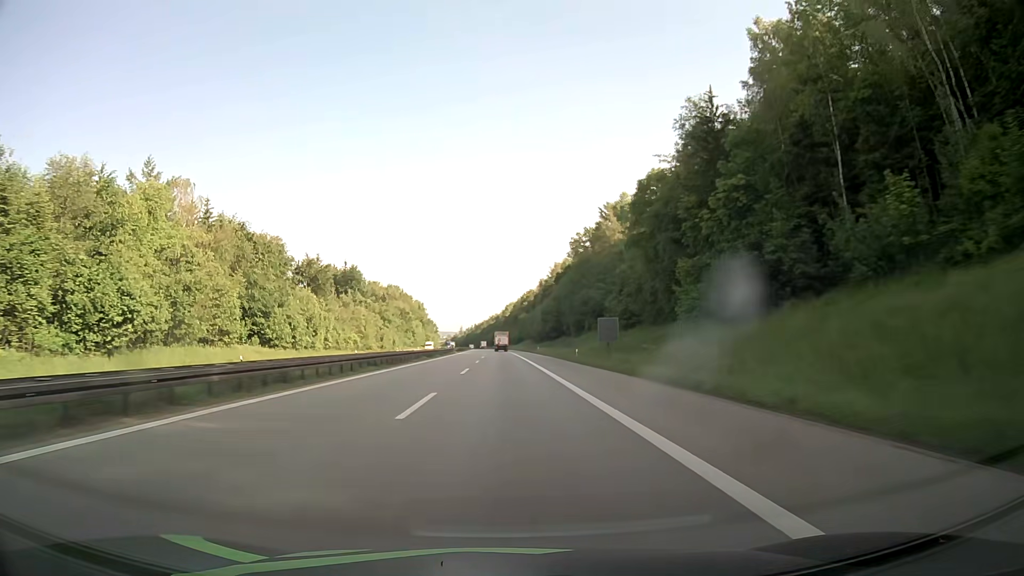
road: motorway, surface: asphalt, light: Day
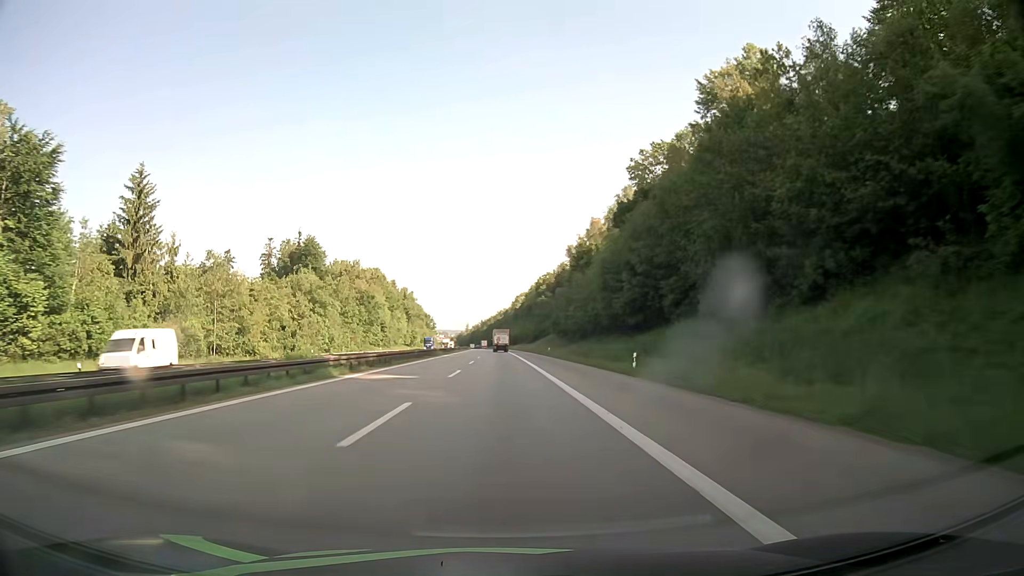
(-0.6, +75.1) m; -1°
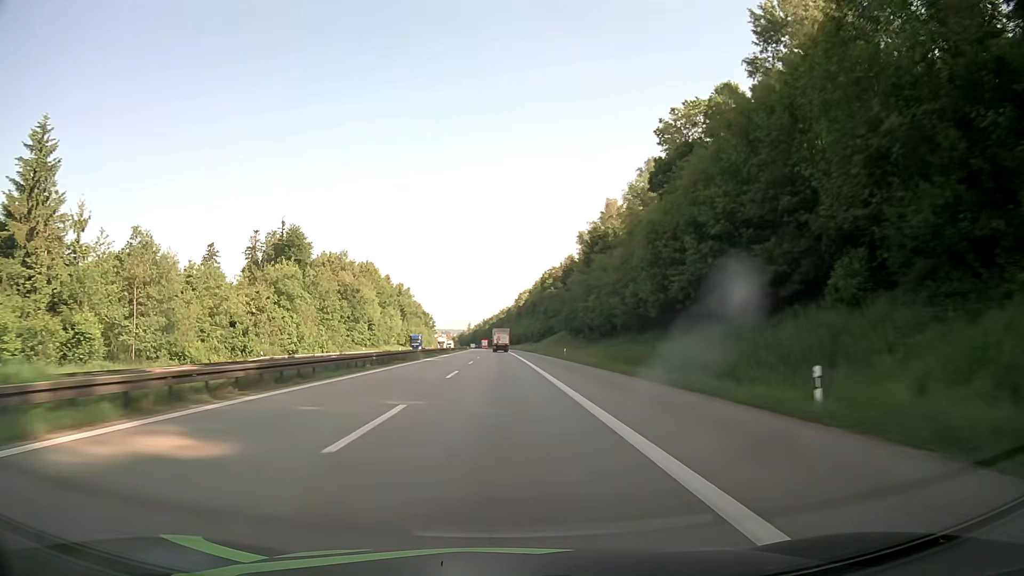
(-0.1, +18.6) m; 0°
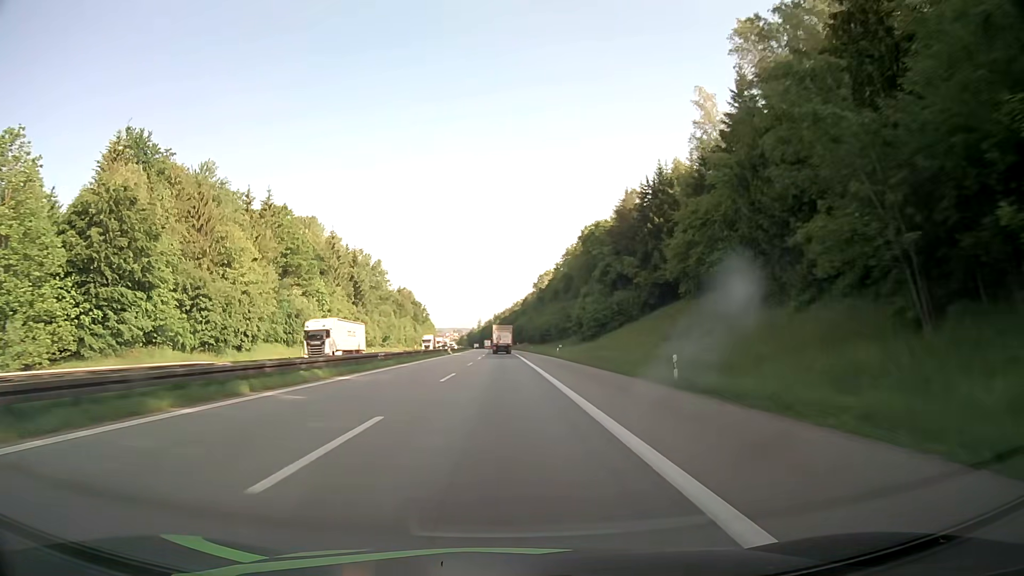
(-0.9, +92.1) m; -1°
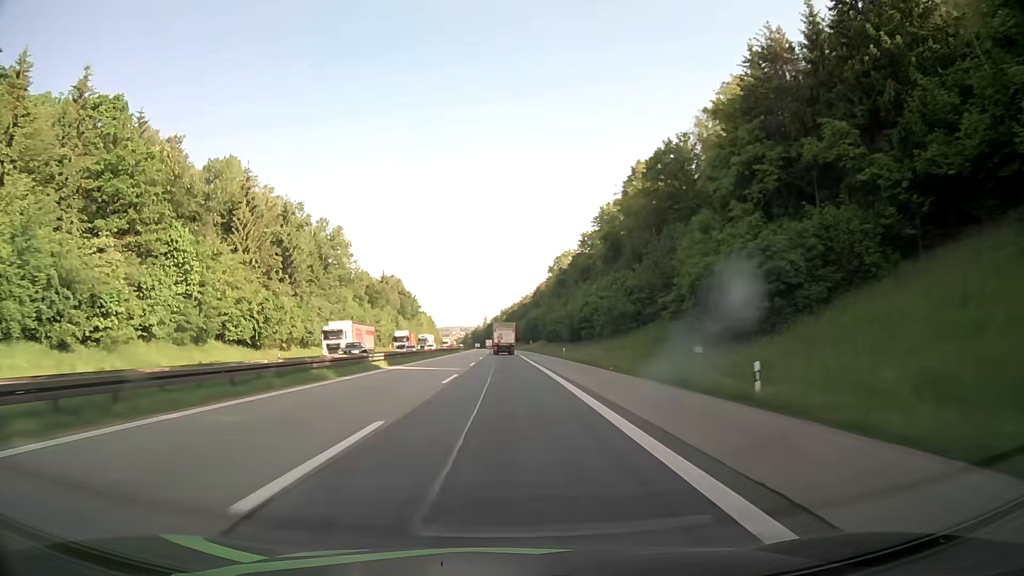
(-0.3, +55.0) m; -1°
(0, +10) (0, +20) (0, +30) (0, +40) (0, +50) (0, +60) (0, +70) (0, +80) (0, +90) (0, +100) m
